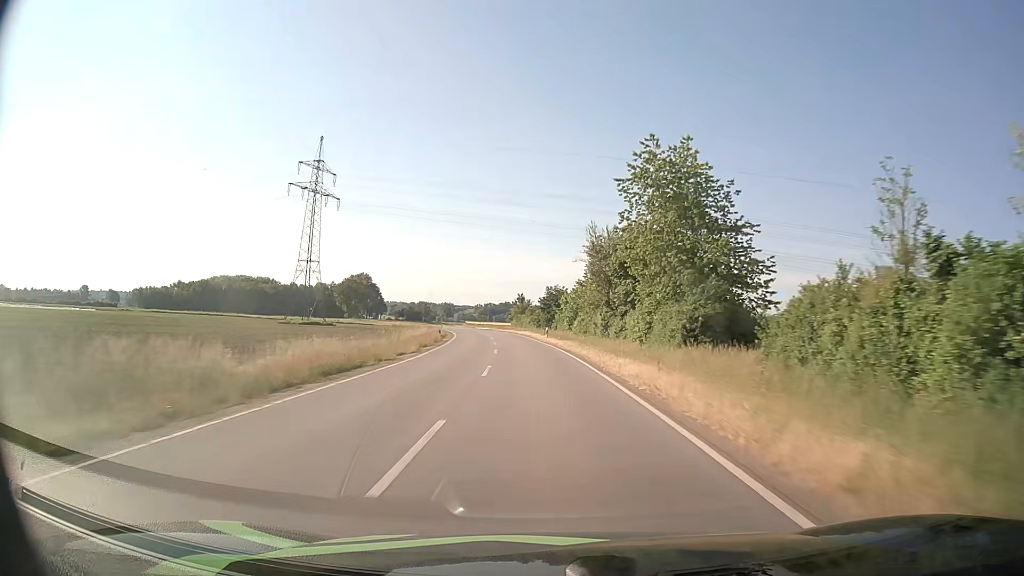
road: tertiary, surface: asphalt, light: Day
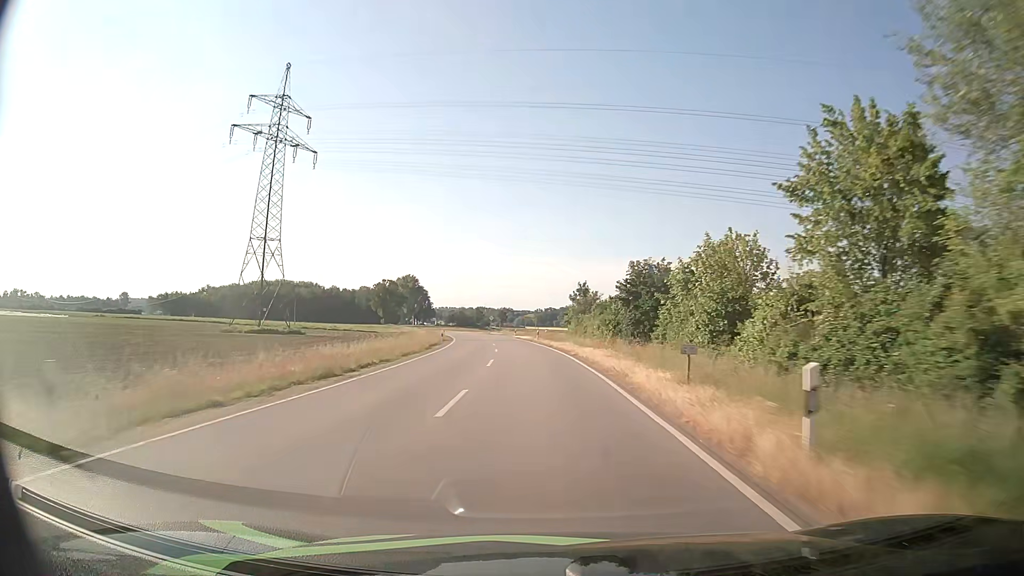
(-1.9, +44.3) m; -5°
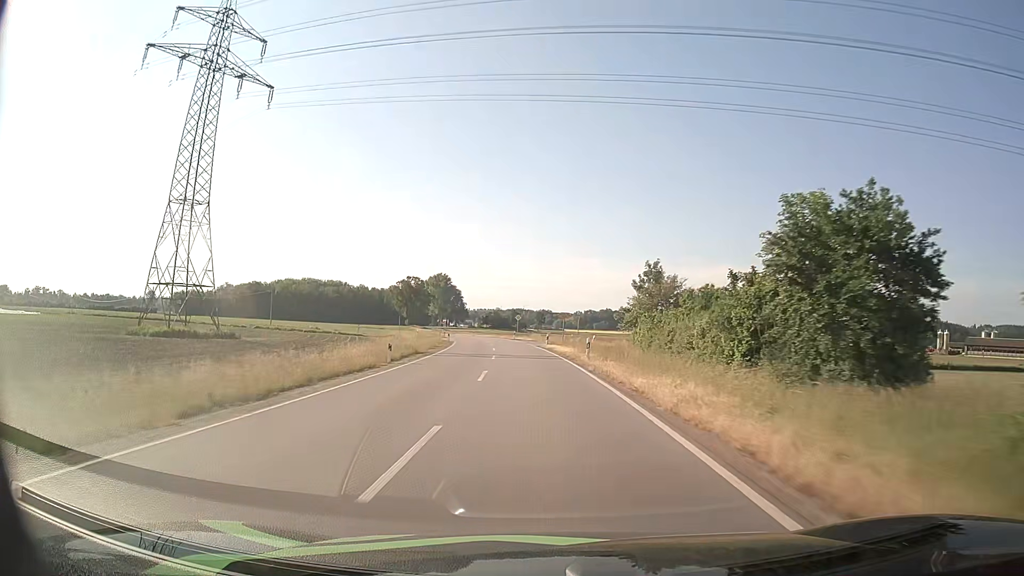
(-0.9, +29.1) m; -3°
(0, +10) (0, +20) (-1, +30) (-2, +40) (-2, +50) (-4, +60) (-5, +70) (-6, +80) (-8, +90) (-10, +99) m
